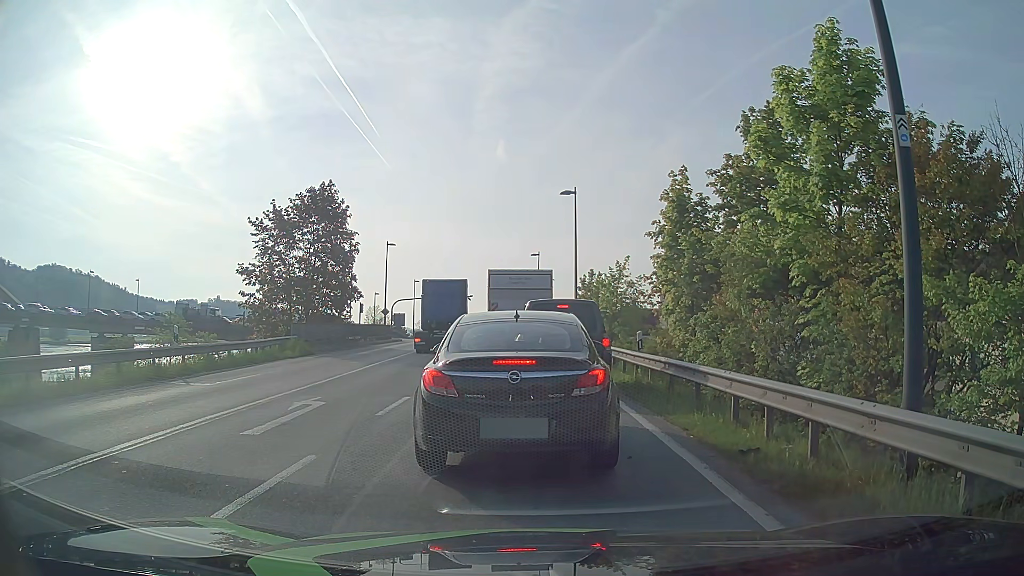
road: primary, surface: asphalt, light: Day
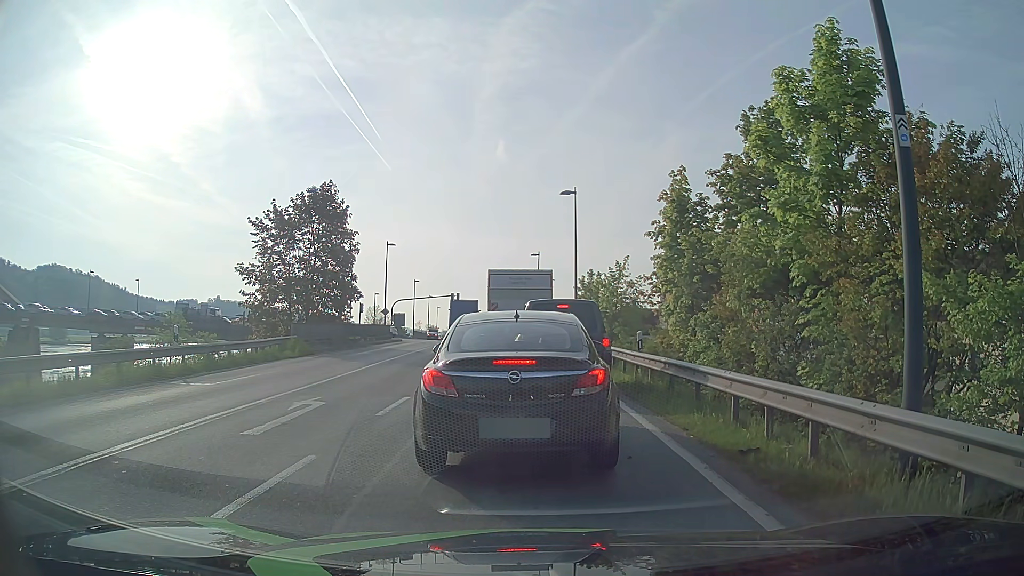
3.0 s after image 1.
(0.0, 0.0) m; 0°
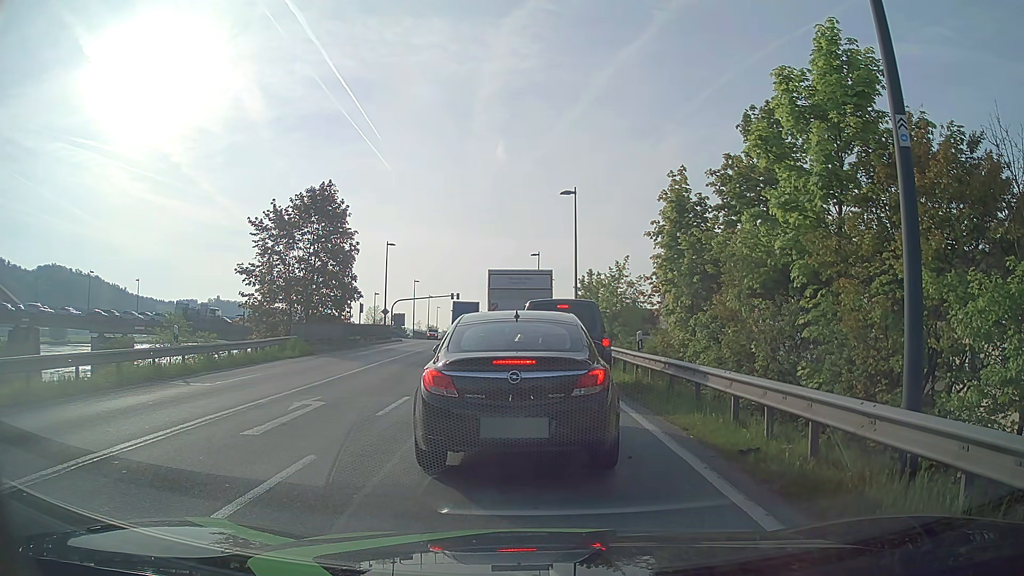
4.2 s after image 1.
(0.0, 0.0) m; 0°
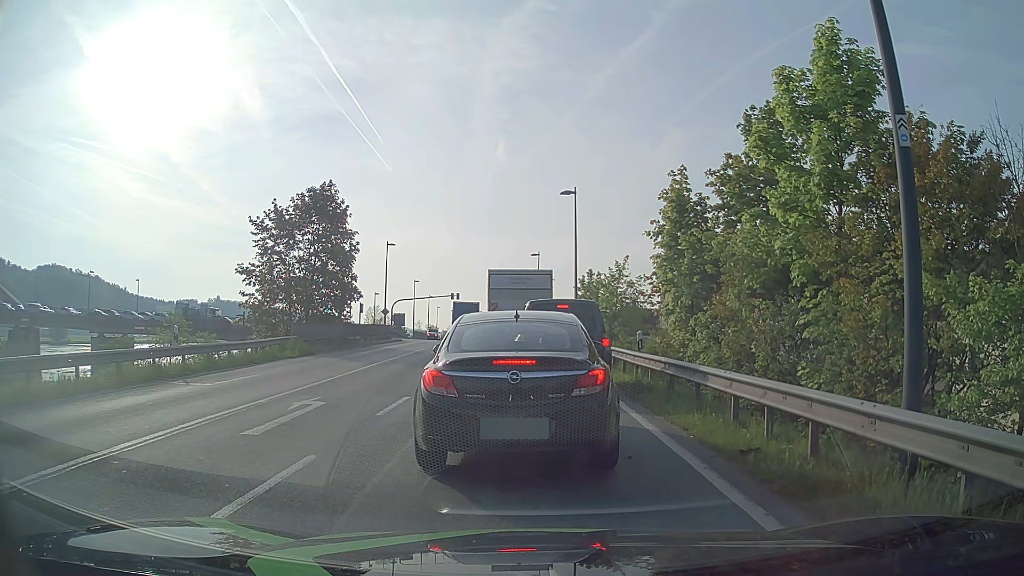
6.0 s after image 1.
(0.0, 0.0) m; 0°
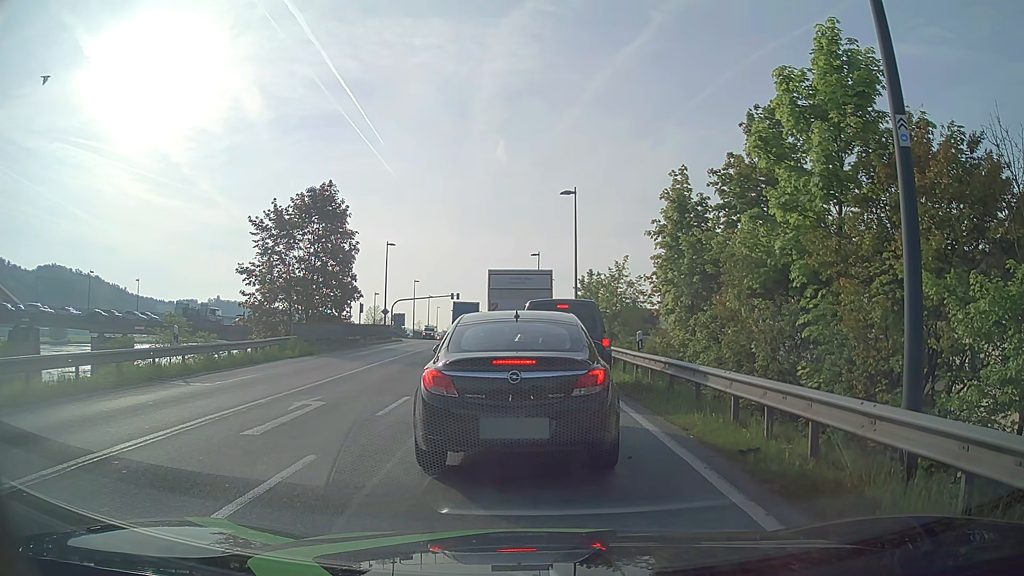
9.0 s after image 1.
(0.0, 0.0) m; 0°
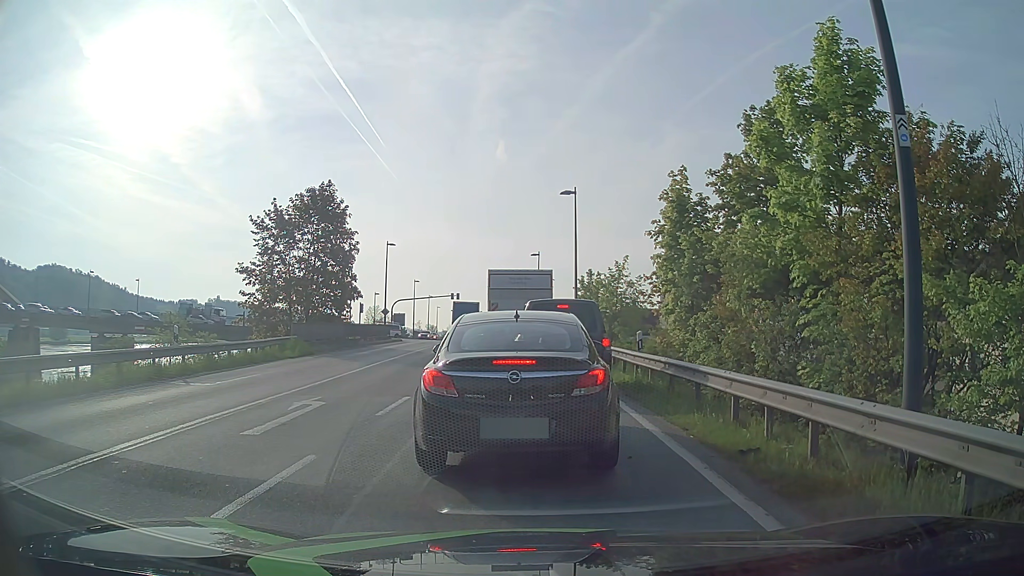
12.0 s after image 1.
(0.0, 0.0) m; 0°
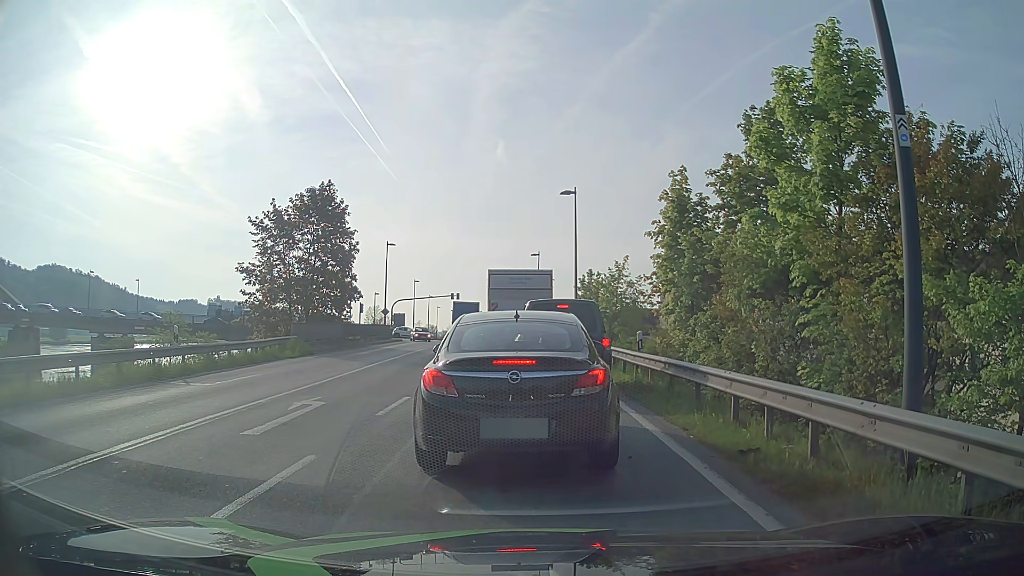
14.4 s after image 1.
(0.0, 0.0) m; 0°
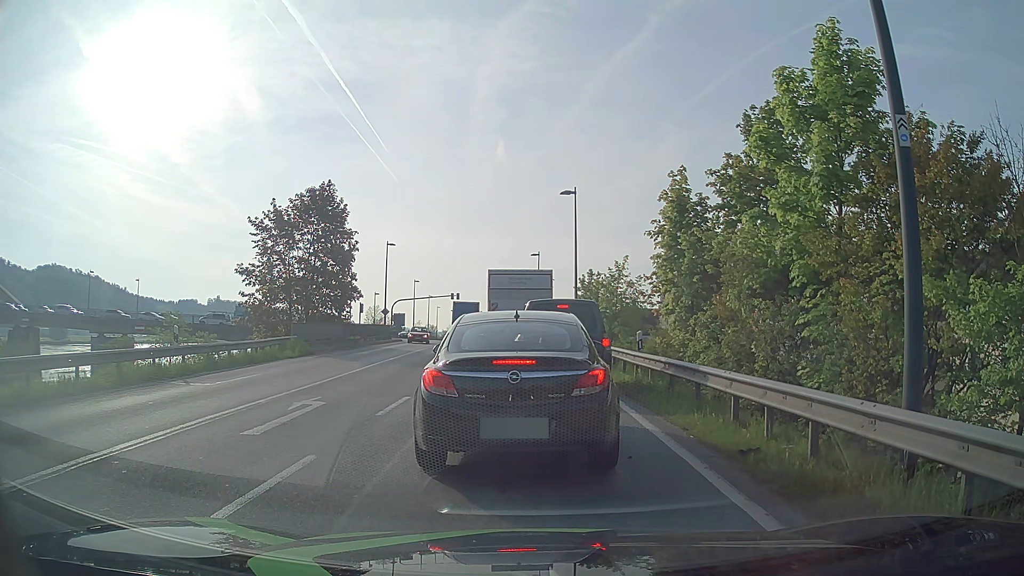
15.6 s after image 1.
(0.0, 0.0) m; 0°
(0, +10) (-1, +20) (-1, +30) (-2, +40) (-2, +50) (-3, +60) (-4, +70) (-5, +80) (-6, +90) (-6, +100) m
